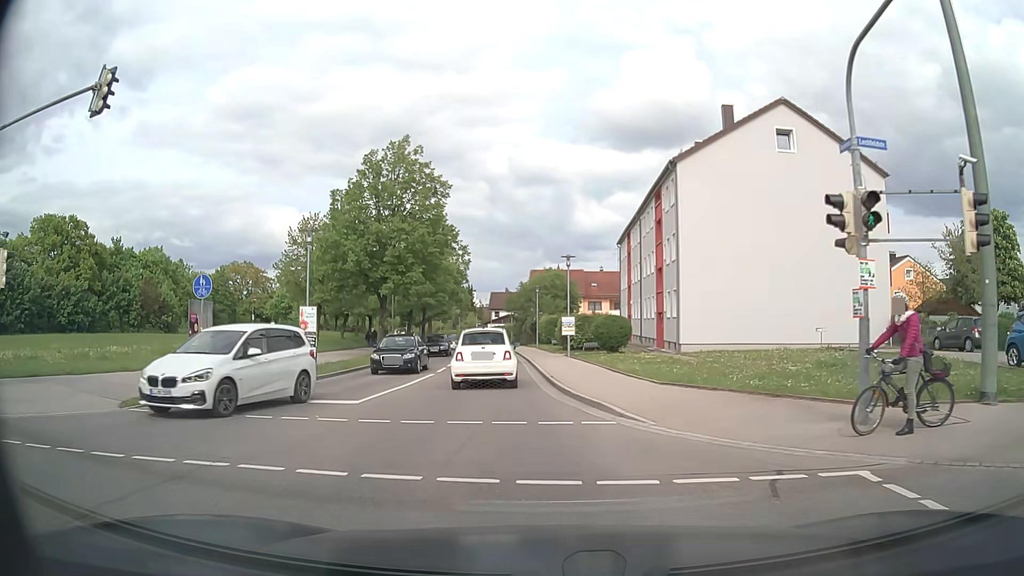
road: tertiary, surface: asphalt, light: Day
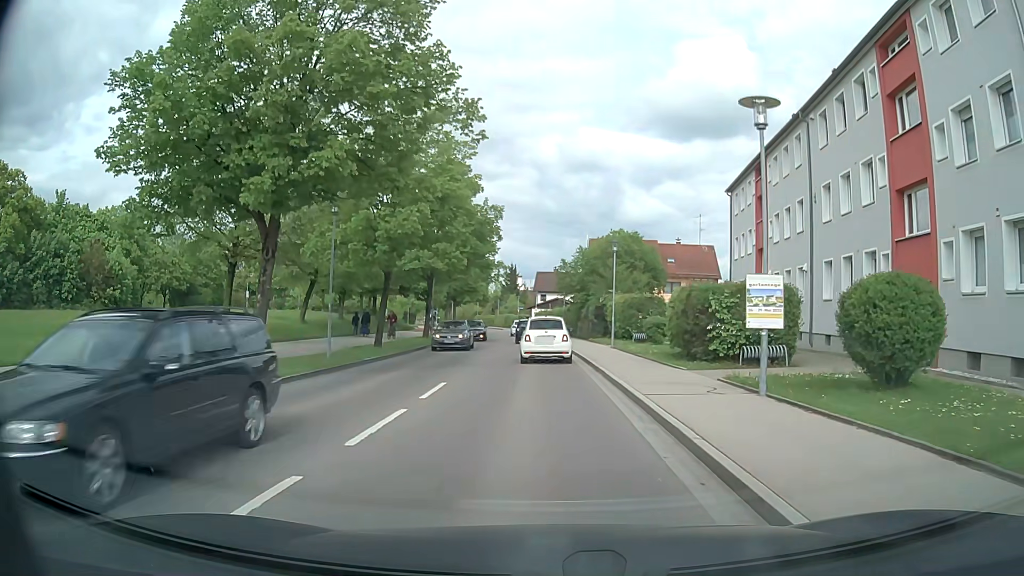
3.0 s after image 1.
(-1.7, +22.7) m; -4°
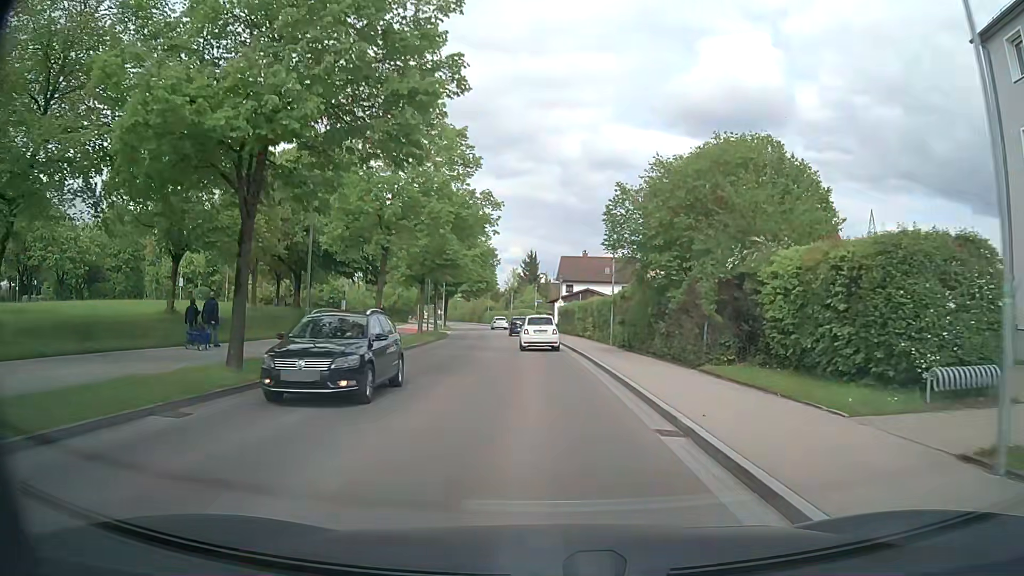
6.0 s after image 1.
(-0.5, +27.5) m; -2°
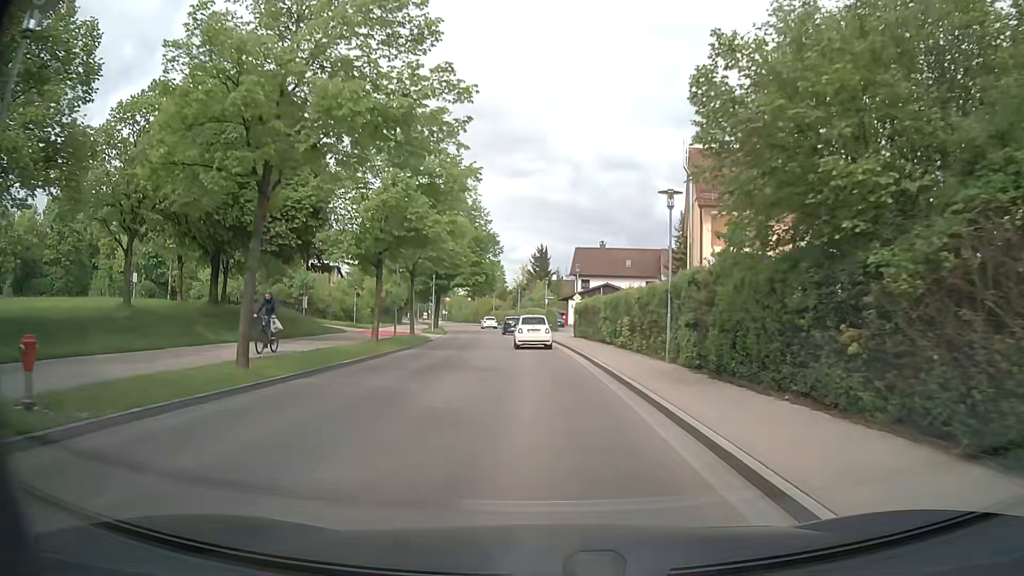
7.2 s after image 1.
(0.0, +12.7) m; 0°
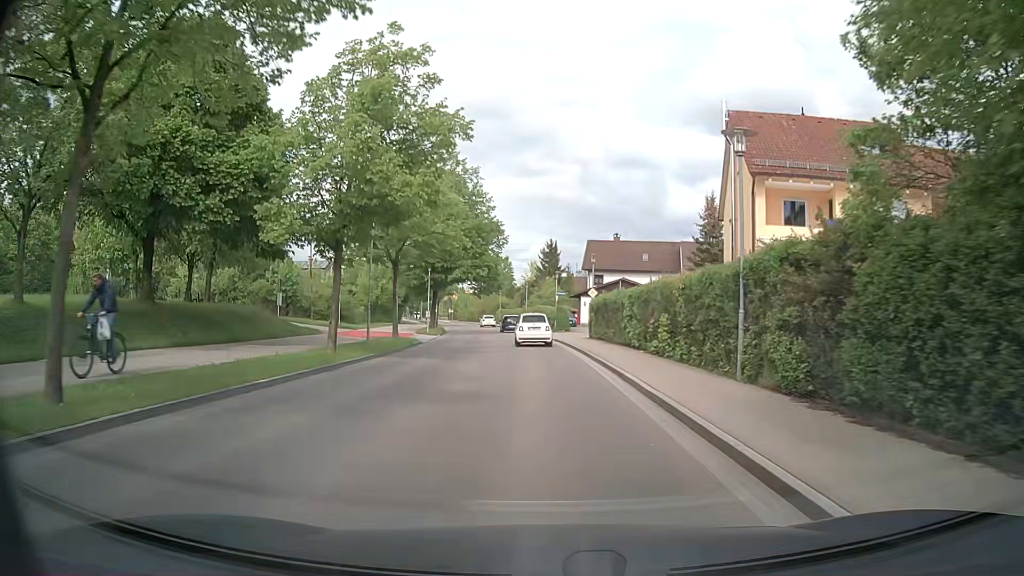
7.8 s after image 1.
(-0.1, +6.6) m; -1°
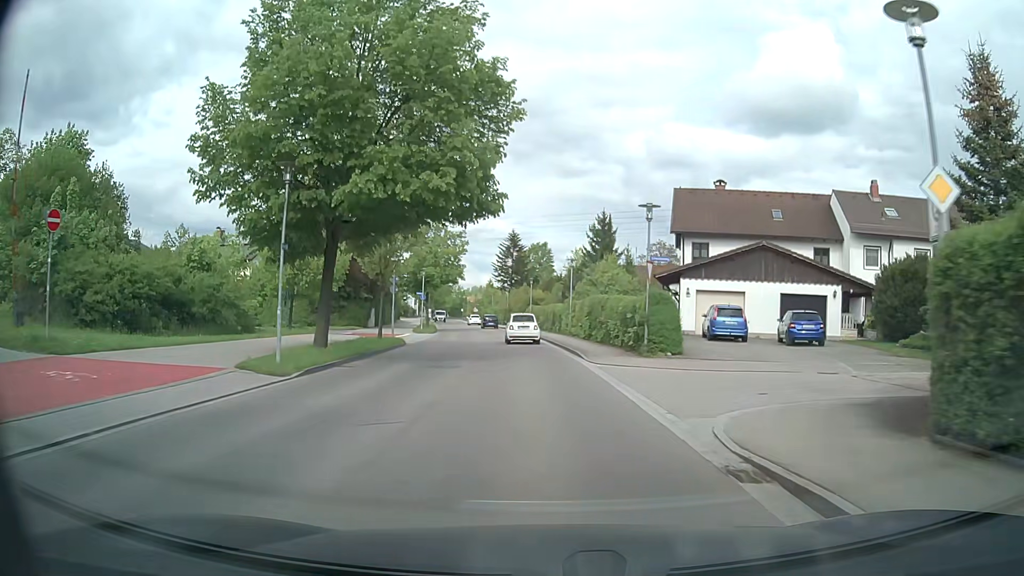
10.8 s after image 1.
(-1.0, +33.8) m; -3°
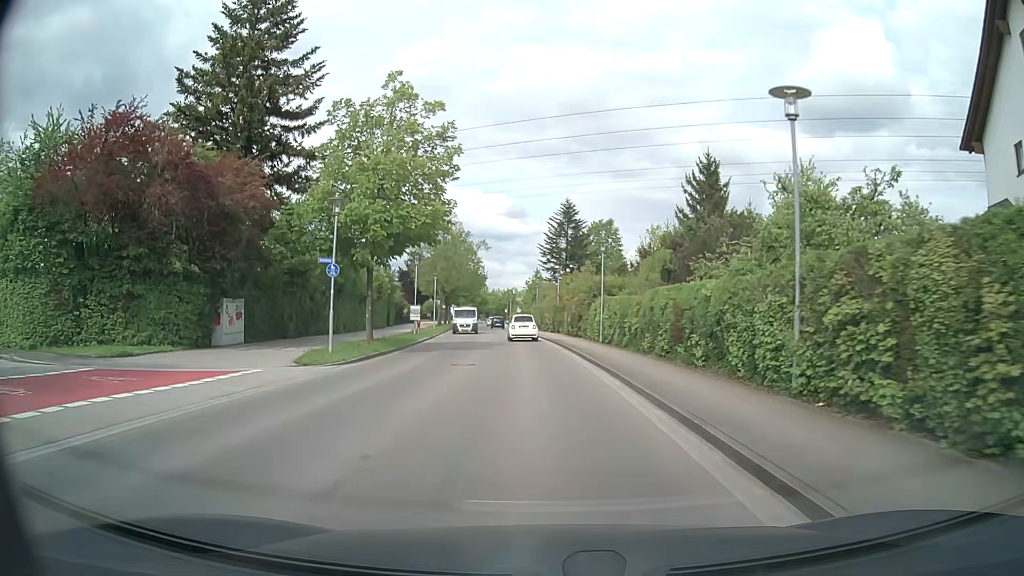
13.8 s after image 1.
(-1.6, +34.0) m; -5°
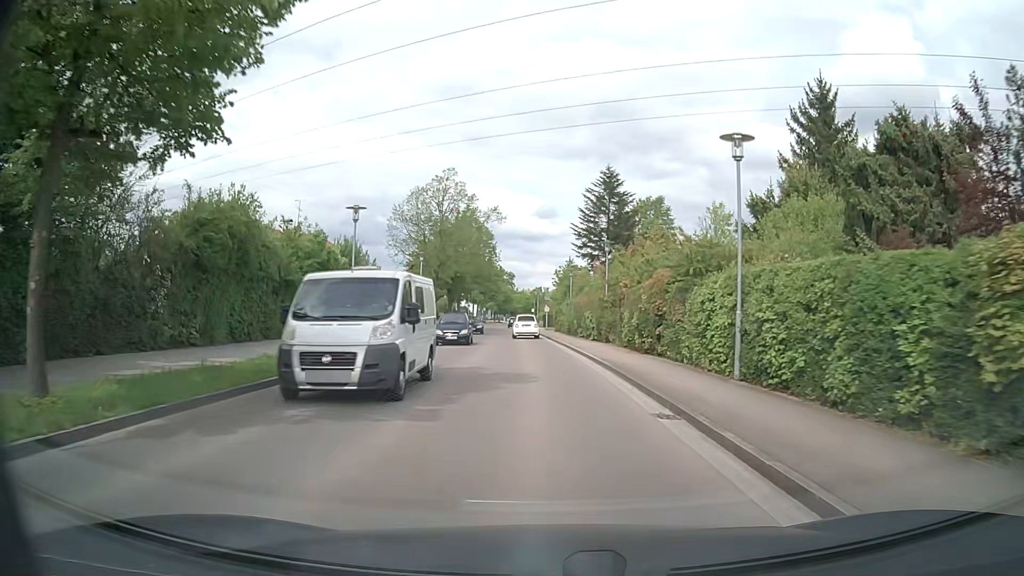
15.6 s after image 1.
(-0.6, +19.9) m; -3°
(0, +10) (0, +20) (-1, +30) (-1, +40) (-2, +50) (-3, +60) (-3, +70) (-4, +80) (-4, +90) (-5, +100) m
